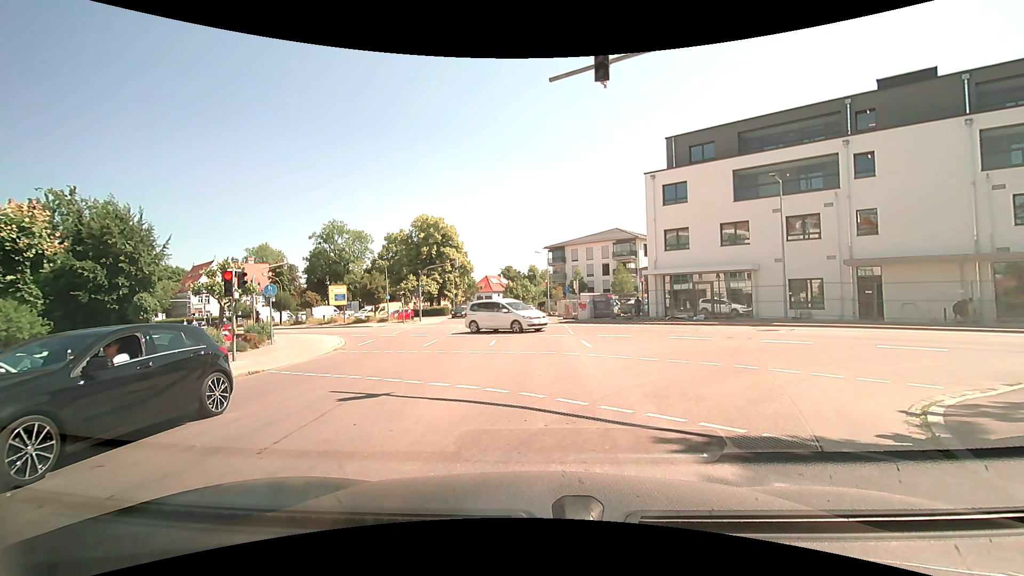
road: tertiary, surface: asphalt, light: Day
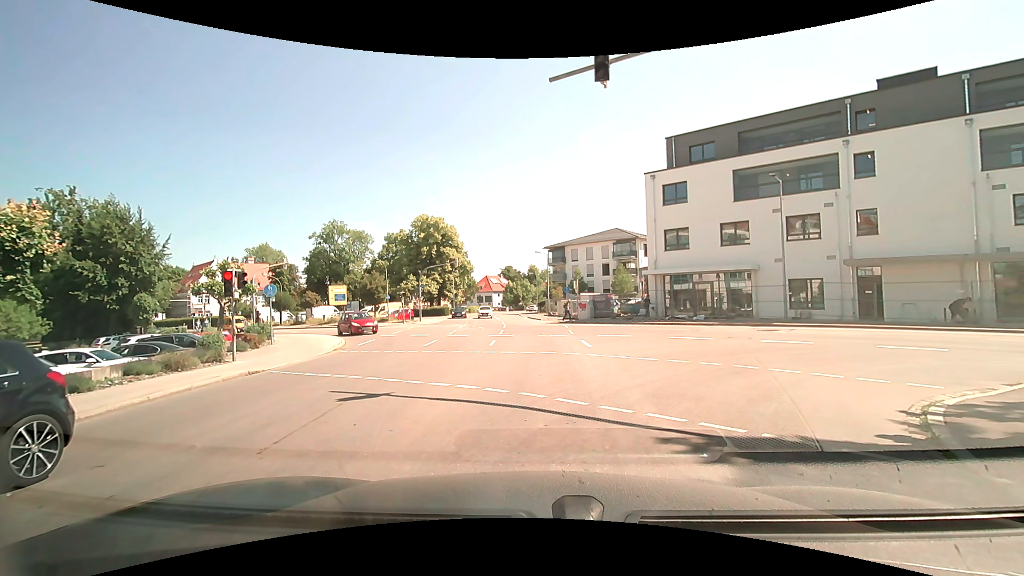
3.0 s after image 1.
(0.0, 0.0) m; 0°
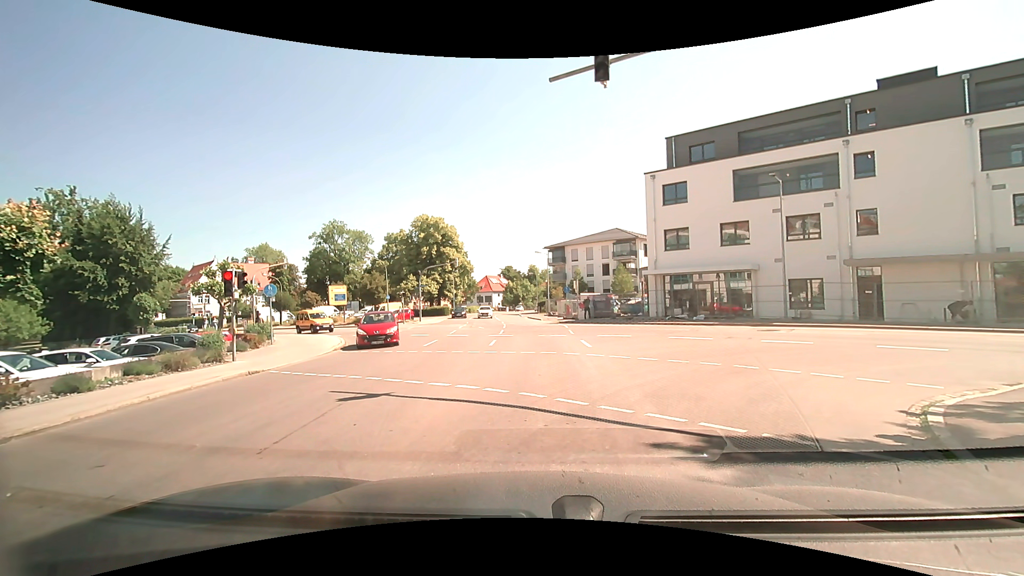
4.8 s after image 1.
(0.0, 0.0) m; 0°
